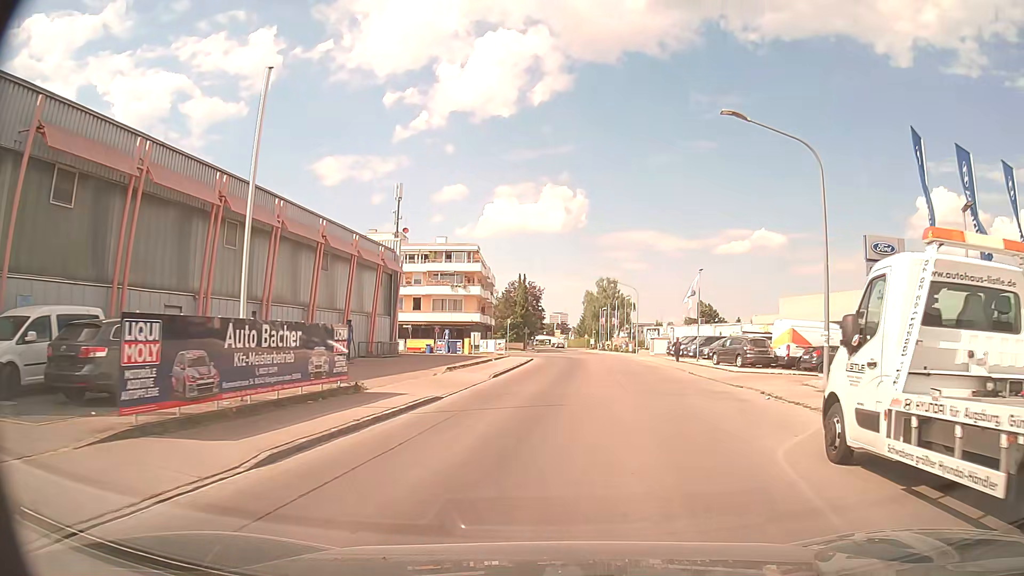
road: residential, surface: asphalt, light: Day
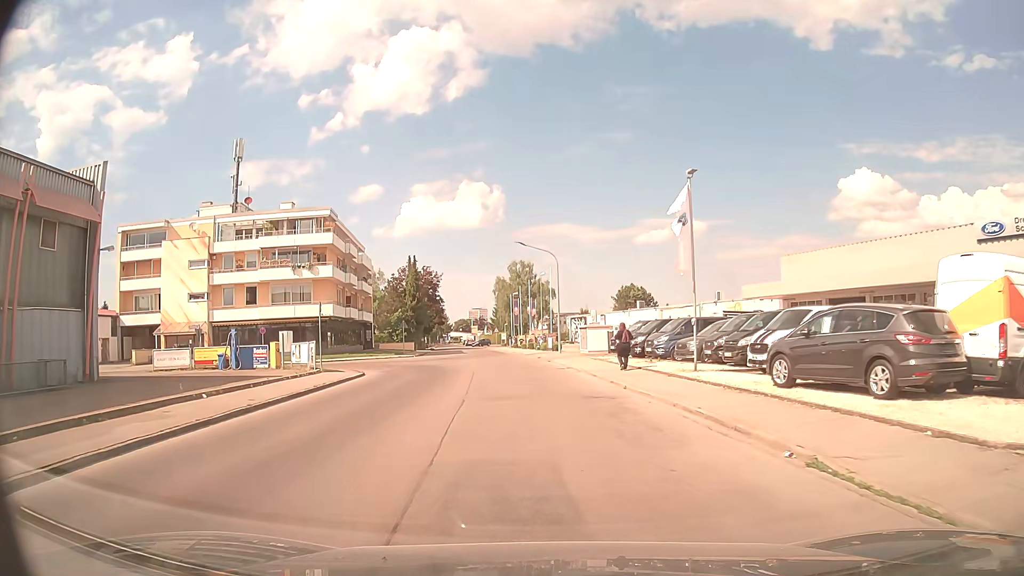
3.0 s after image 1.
(+3.4, +25.1) m; +7°
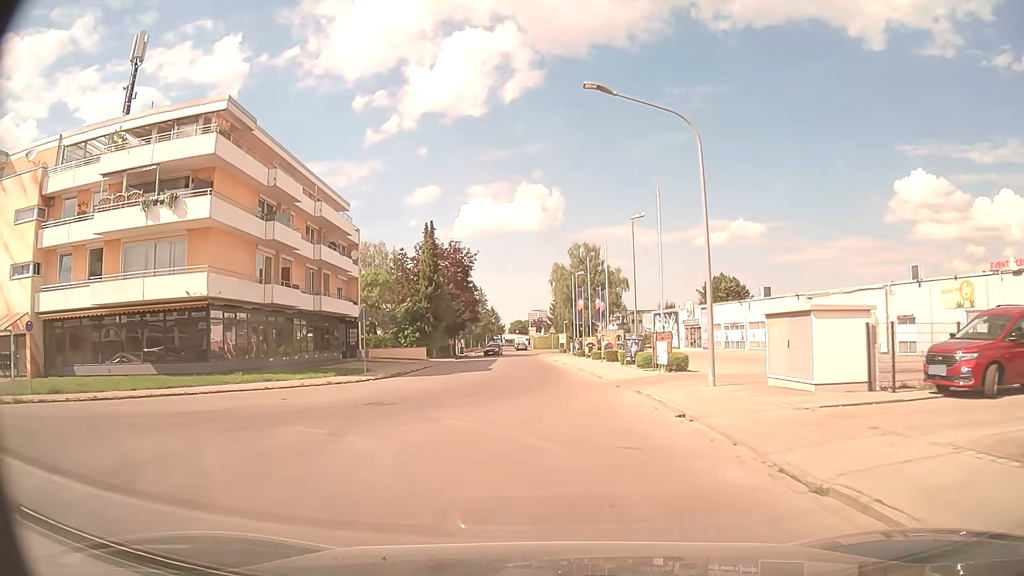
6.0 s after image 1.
(-1.6, +30.8) m; -5°
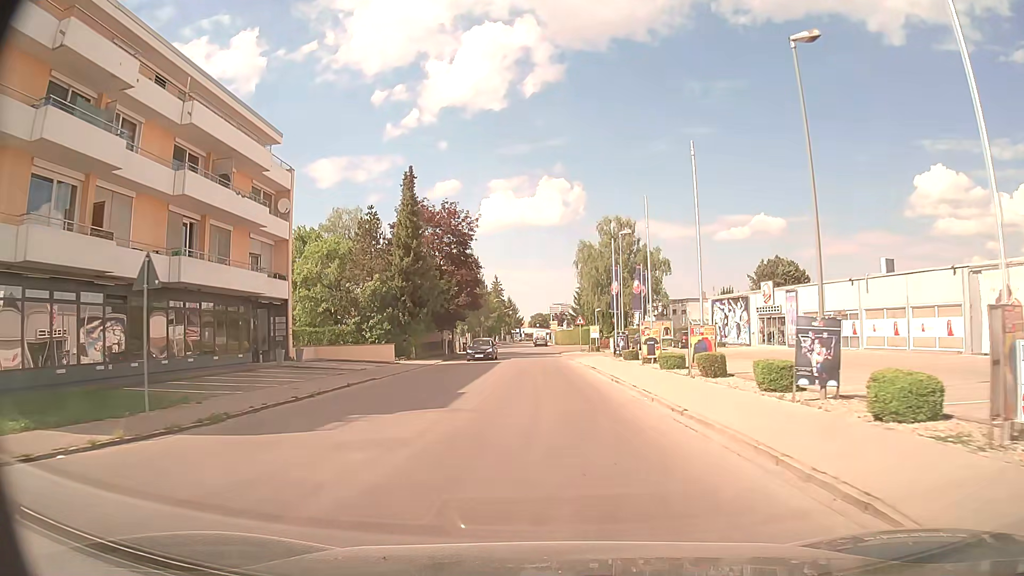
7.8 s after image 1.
(-0.2, +19.9) m; -1°
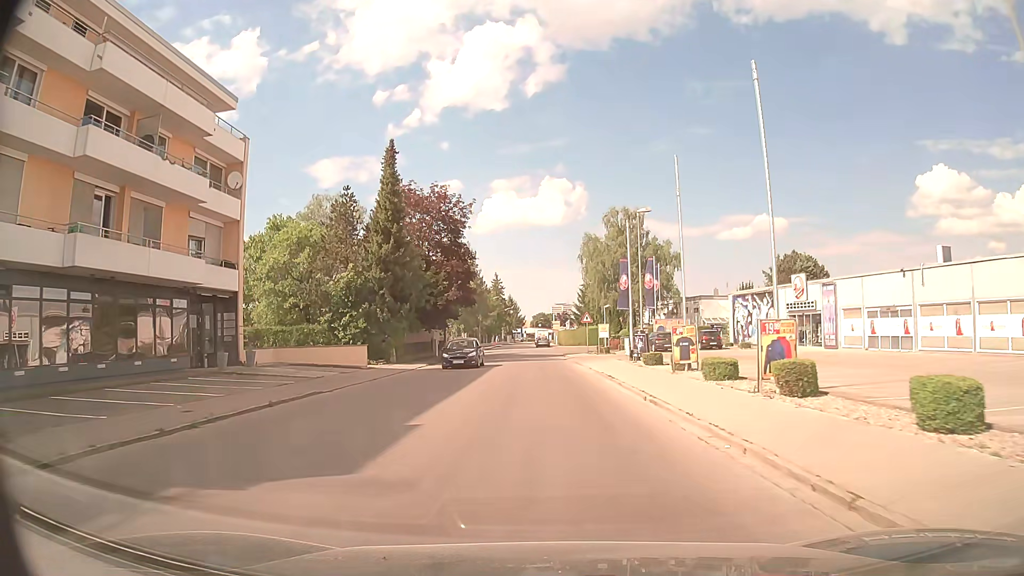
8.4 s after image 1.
(0.0, +6.7) m; 0°
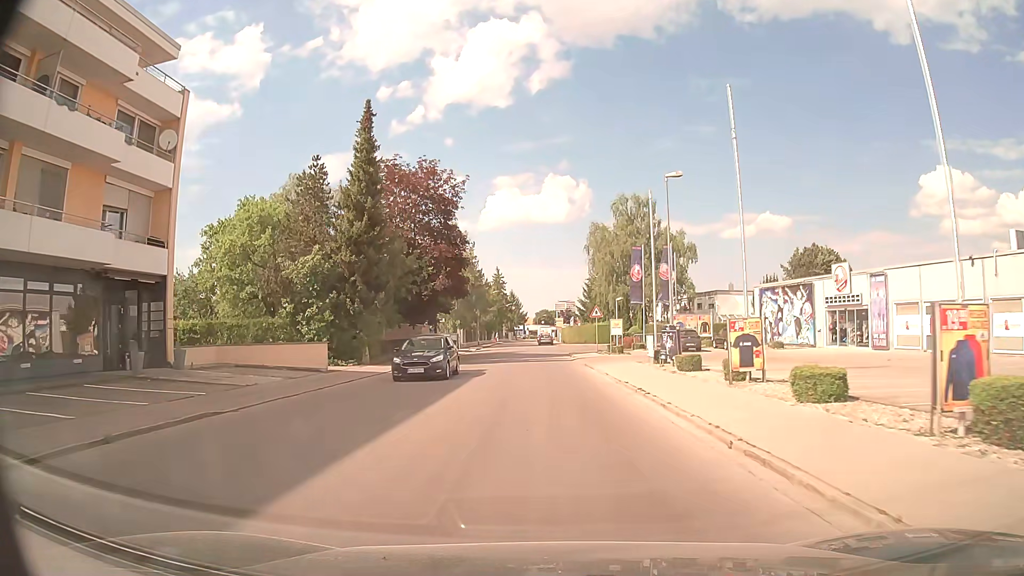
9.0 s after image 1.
(0.0, +6.7) m; -1°
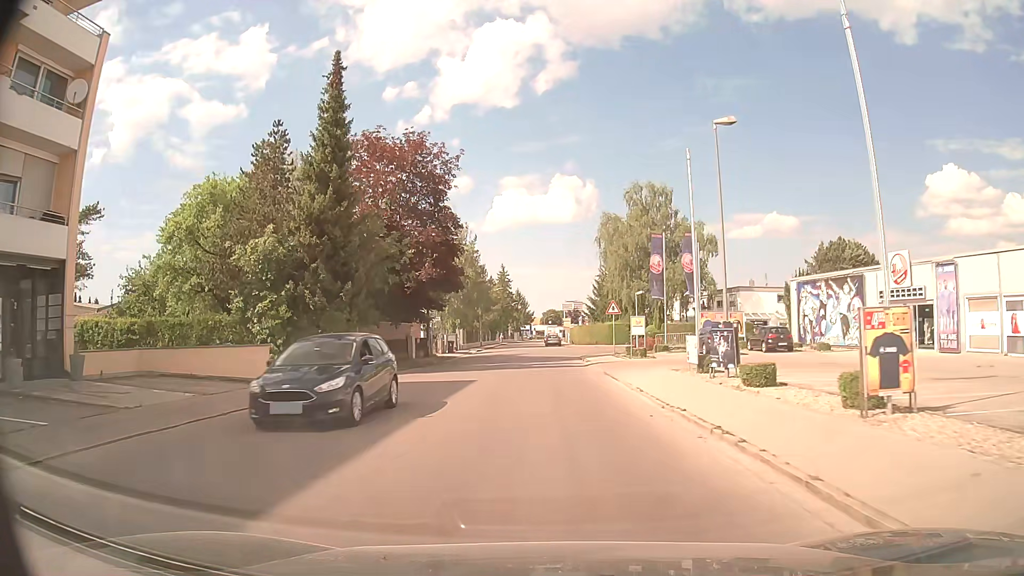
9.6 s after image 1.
(0.0, +6.6) m; 0°
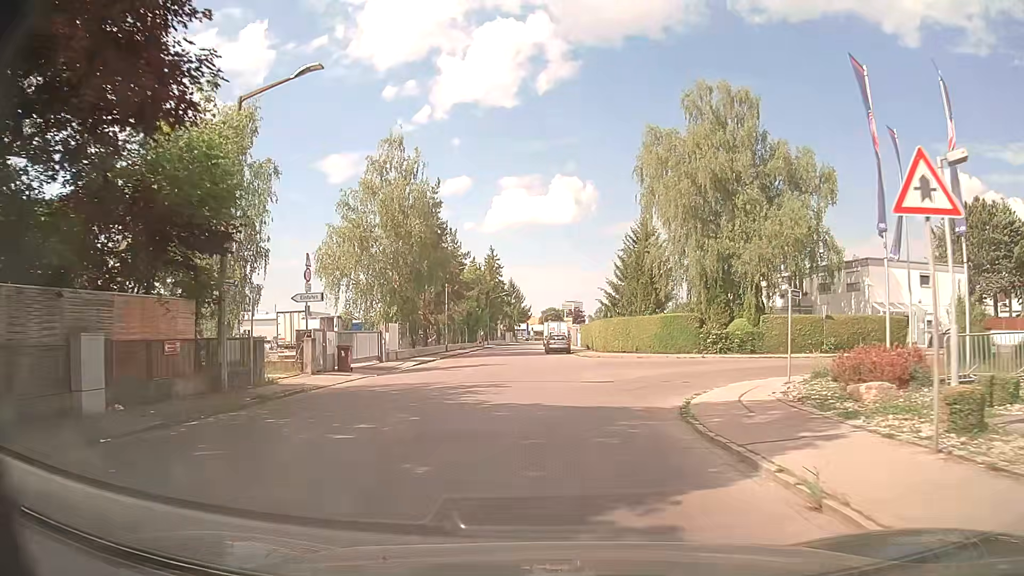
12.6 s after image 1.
(-0.2, +31.1) m; 0°
(0, +10) (0, +20) (-1, +30) (-2, +40) (-3, +50) (-3, +60) (-3, +70) (-3, +80) (-3, +90) (-3, +100) m
